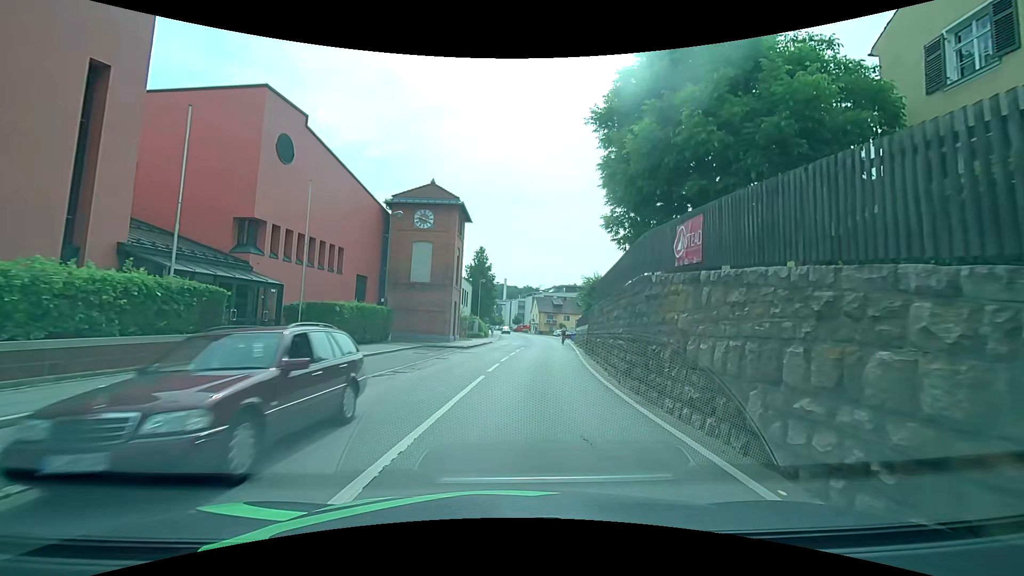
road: tertiary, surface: asphalt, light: Day
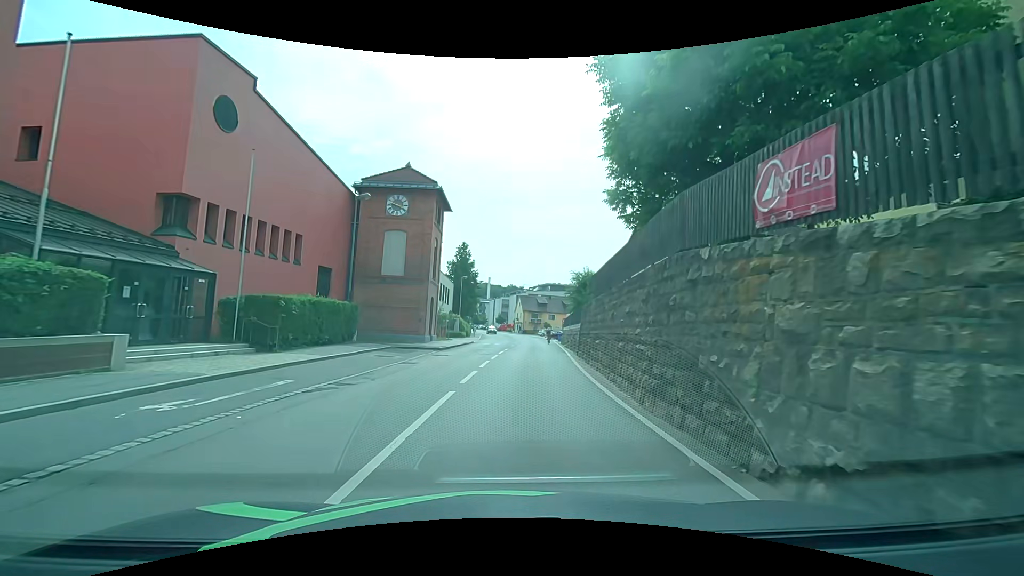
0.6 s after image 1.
(+0.1, +3.6) m; +3°
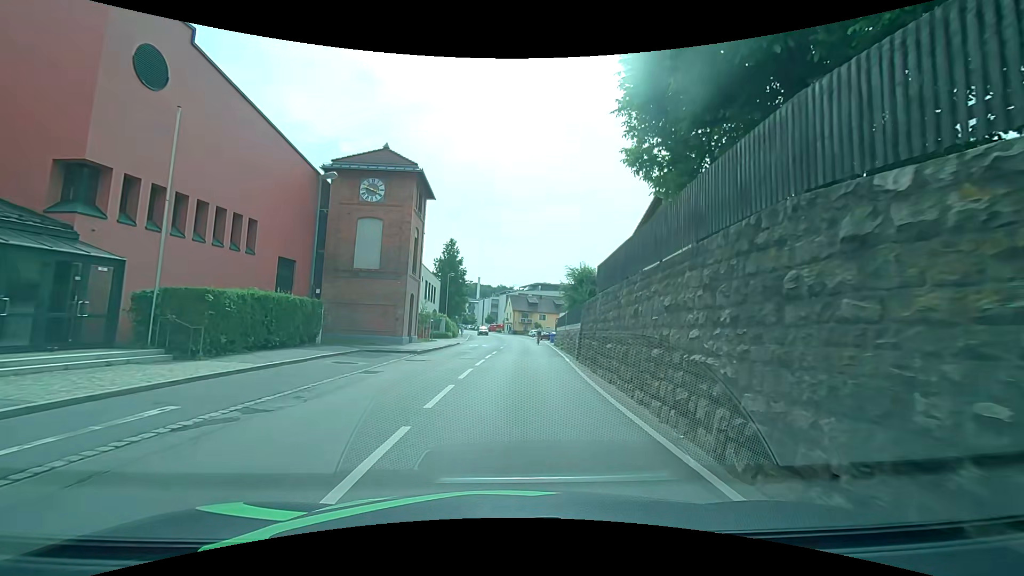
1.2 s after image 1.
(0.0, +3.7) m; +1°
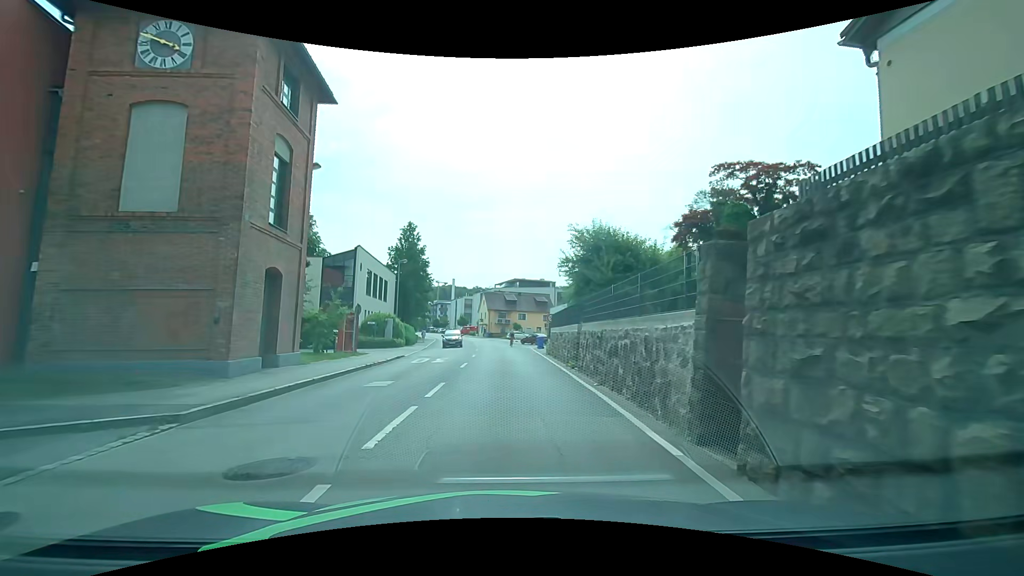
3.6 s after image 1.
(+0.2, +15.9) m; +2°
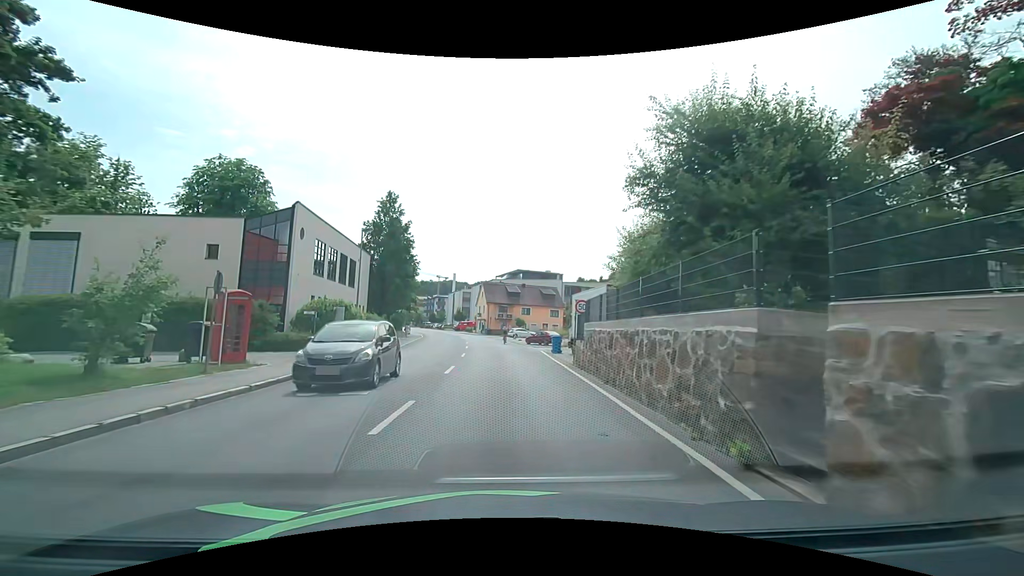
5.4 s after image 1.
(0.0, +13.2) m; 0°
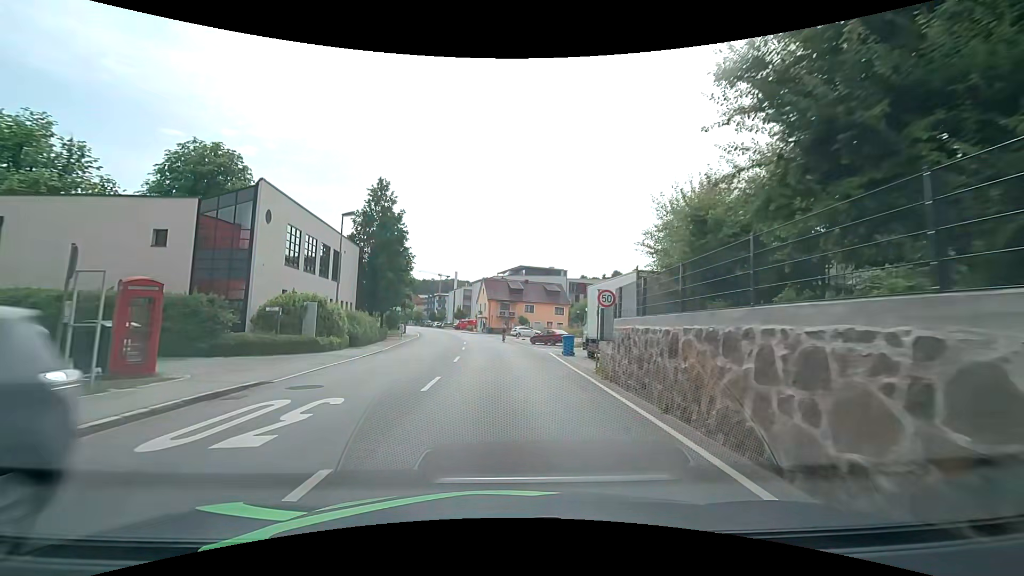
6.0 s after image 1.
(0.0, +4.7) m; 0°
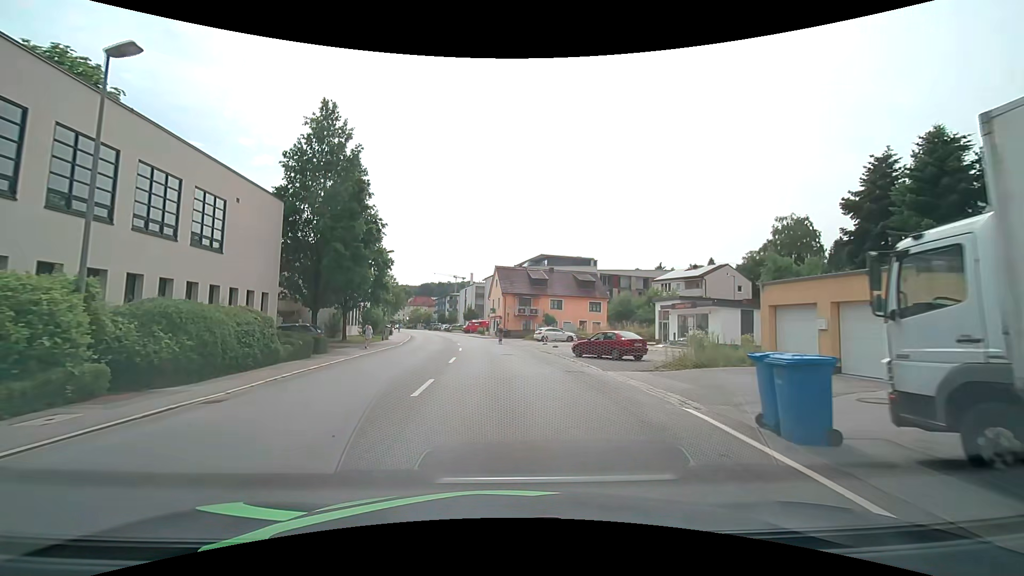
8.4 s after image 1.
(-0.3, +19.4) m; -2°
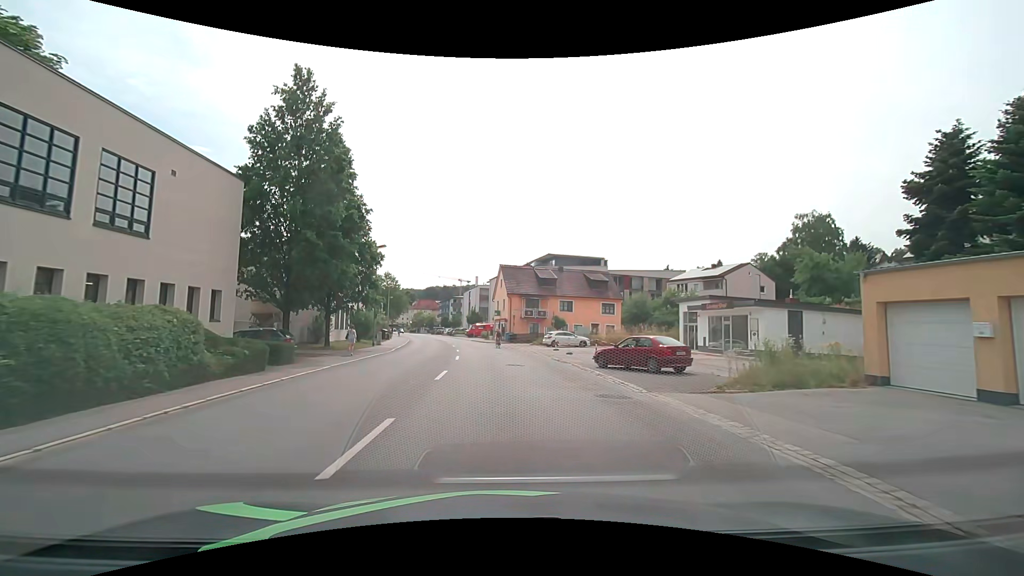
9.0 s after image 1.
(0.0, +5.1) m; -1°
(0, +10) (0, +20) (-1, +30) (-2, +40) (-4, +50) (-6, +60) (-8, +69) (-10, +79) (-12, +89) (-14, +99) m
